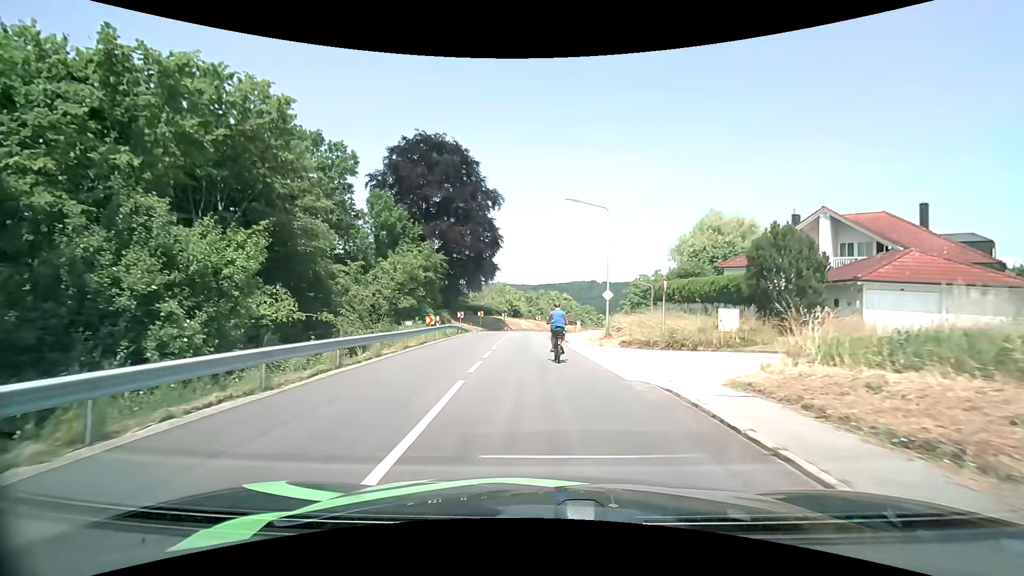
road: tertiary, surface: asphalt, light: Day
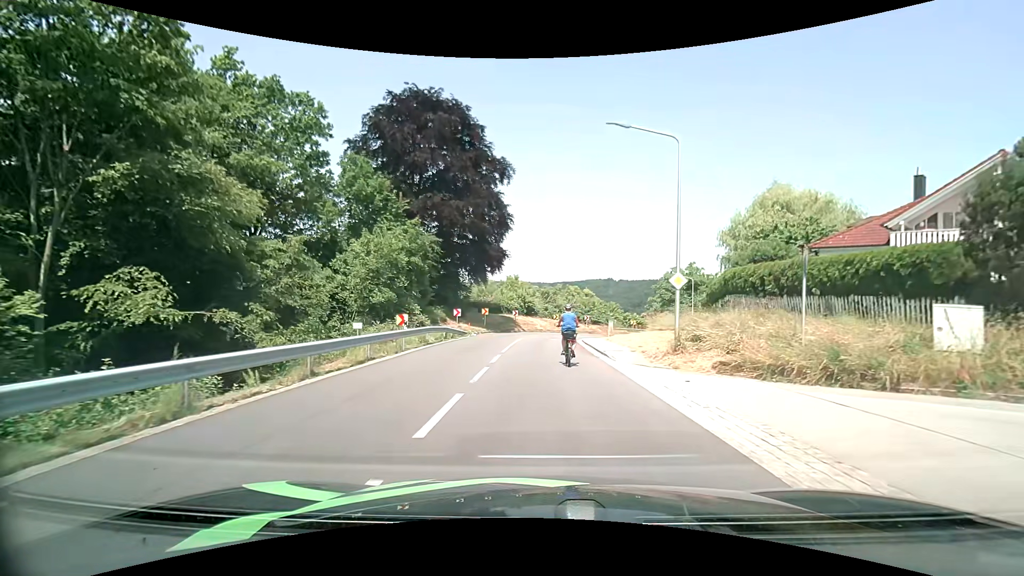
(-0.2, +10.7) m; -2°
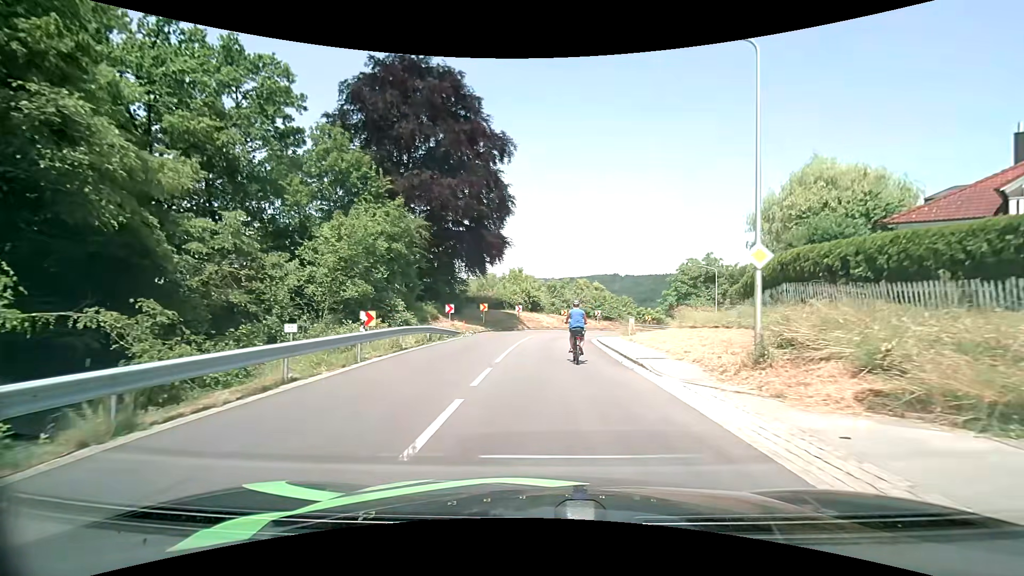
(0.0, +5.5) m; 0°
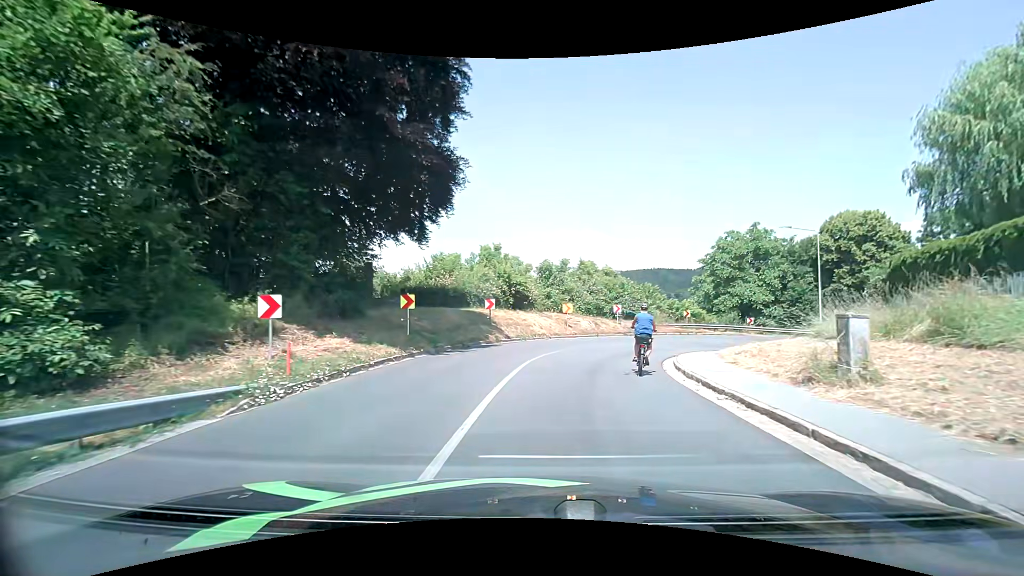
(-0.1, +20.6) m; +1°
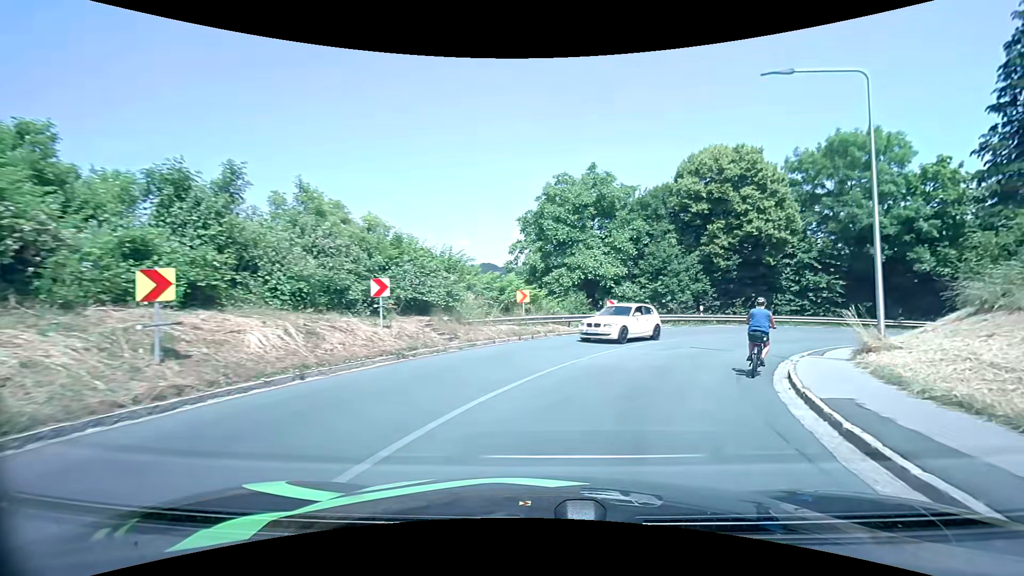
(+3.5, +23.5) m; +23°
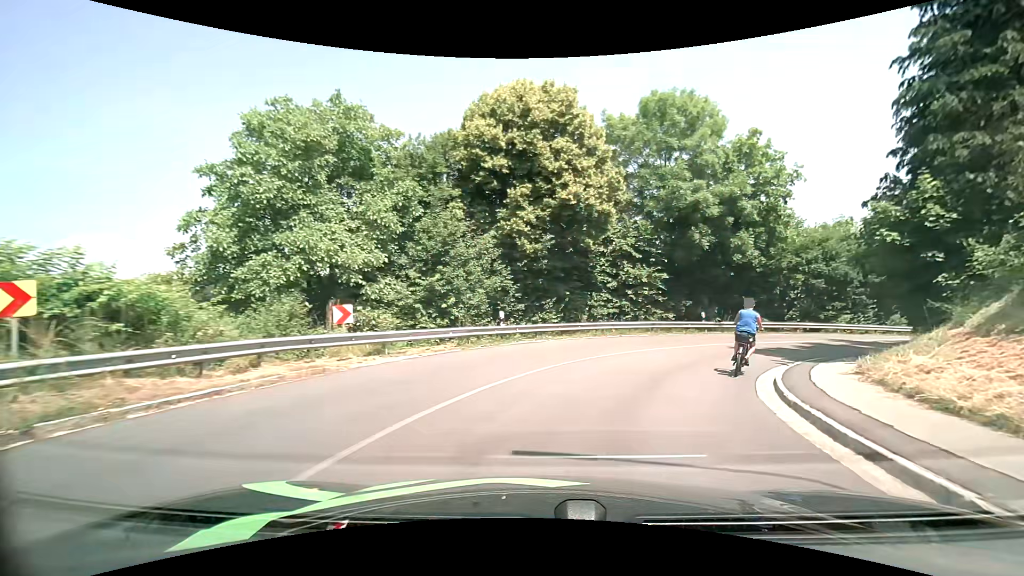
(+2.9, +13.5) m; +24°
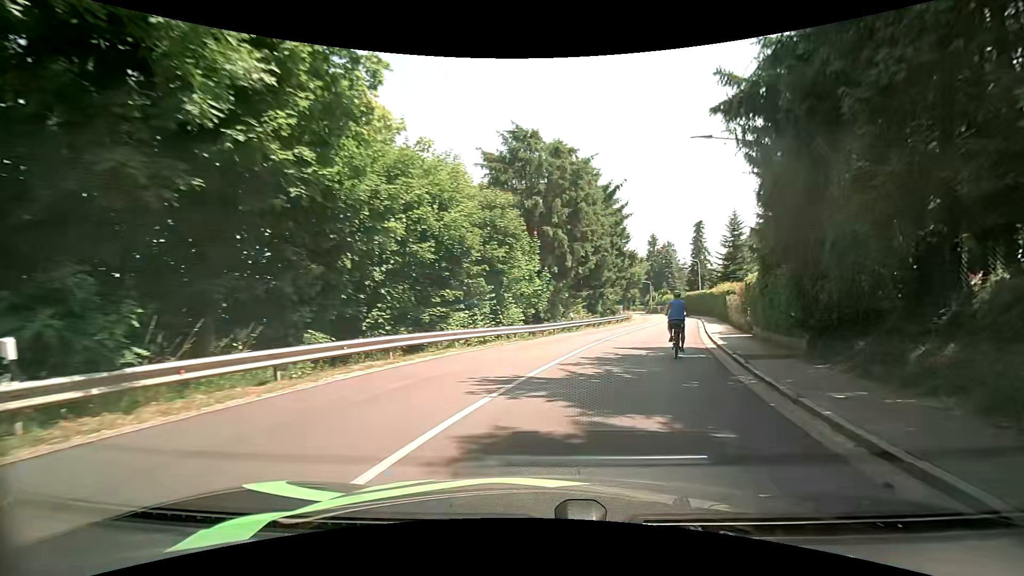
(+8.3, +21.0) m; +45°
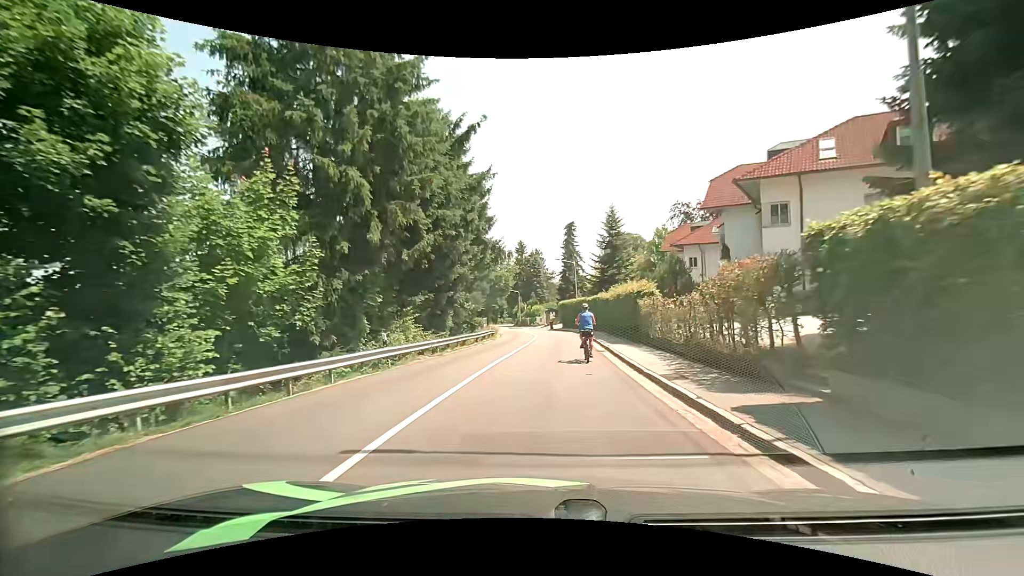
(+2.6, +14.5) m; +16°
(0, +10) (+1, +20) (+1, +30) (+2, +40) (+1, +50) (+1, +60) (-1, +70) (-2, +80) (-4, +90) (-5, +99) m
